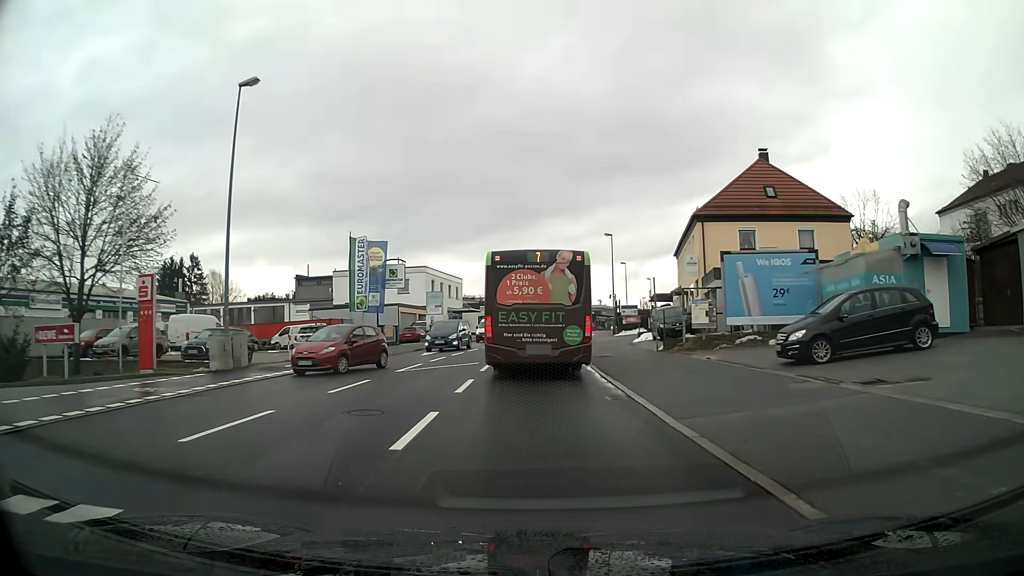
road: tertiary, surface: asphalt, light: Day
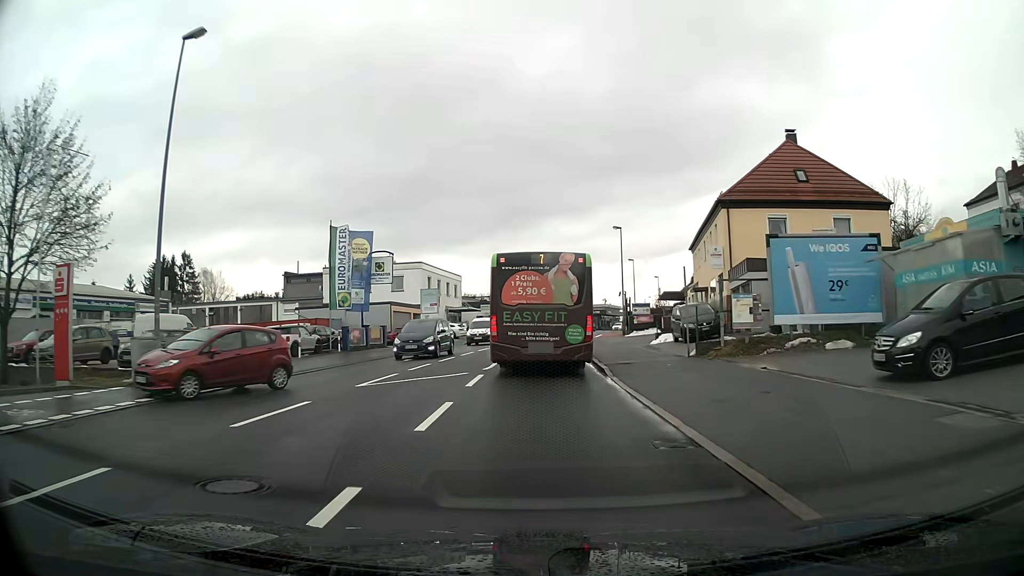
(0.0, +4.9) m; 0°
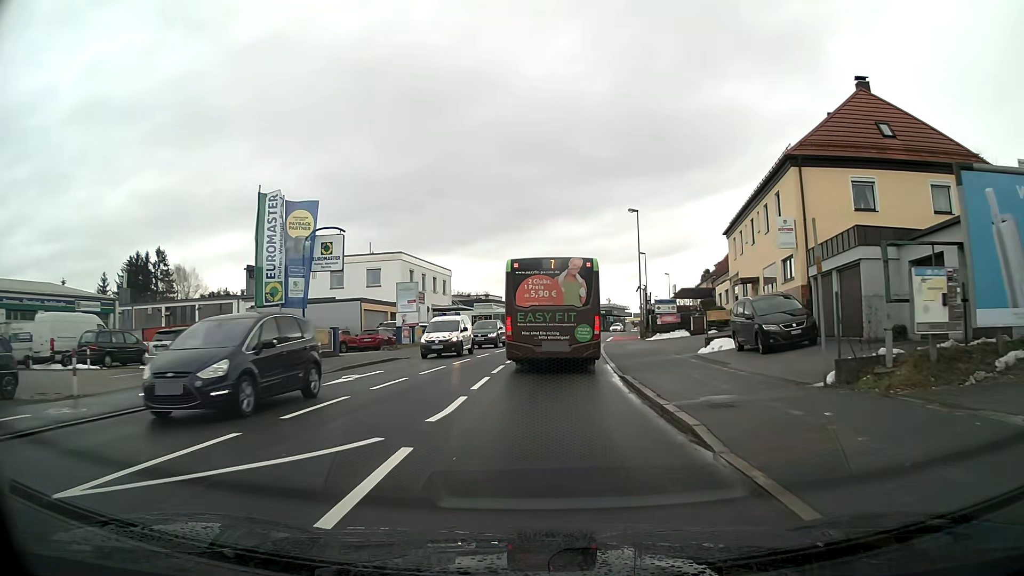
(0.0, +10.4) m; 0°
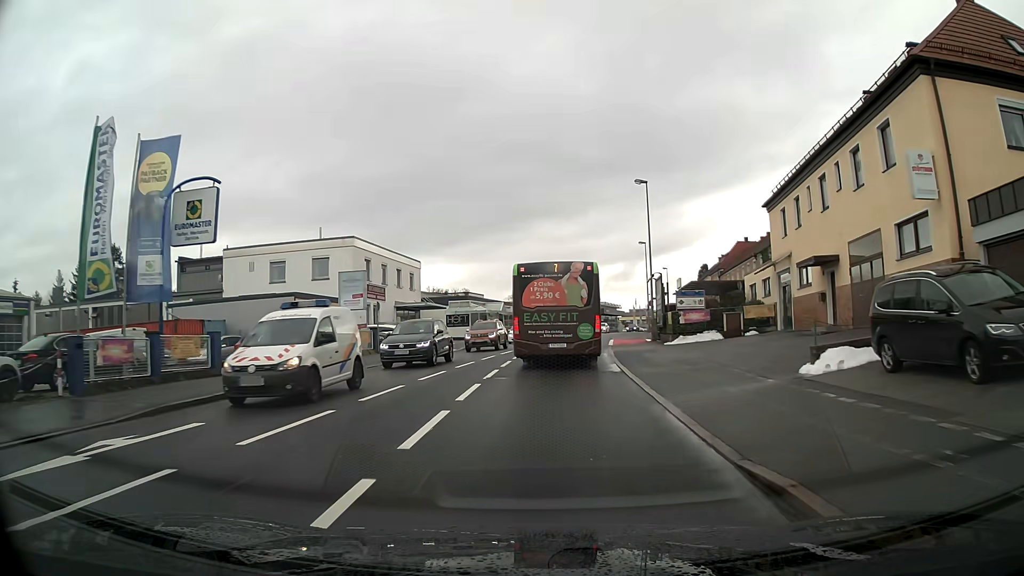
(+0.1, +11.1) m; +1°
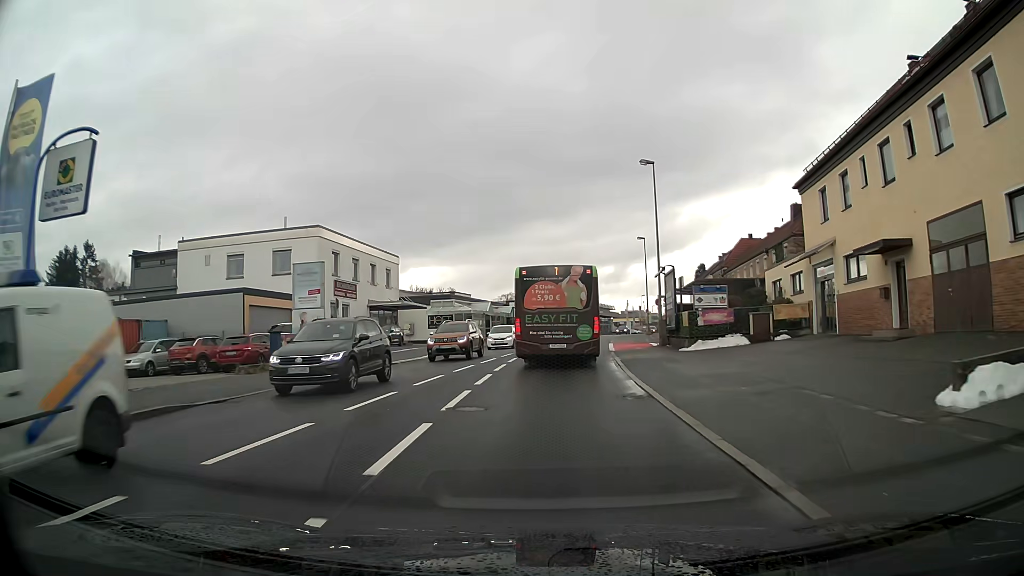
(0.0, +5.8) m; +1°
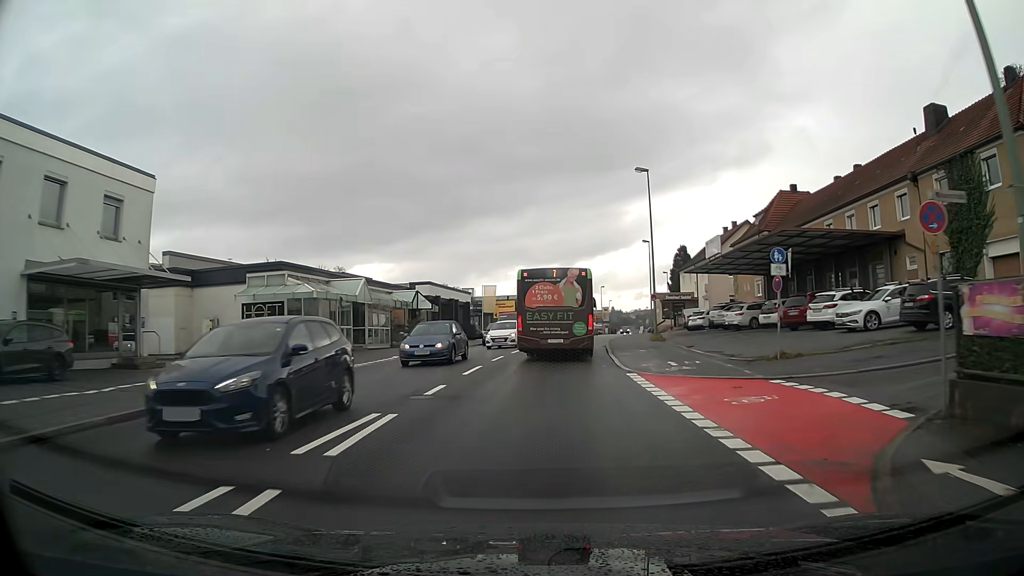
(+1.4, +31.4) m; +5°
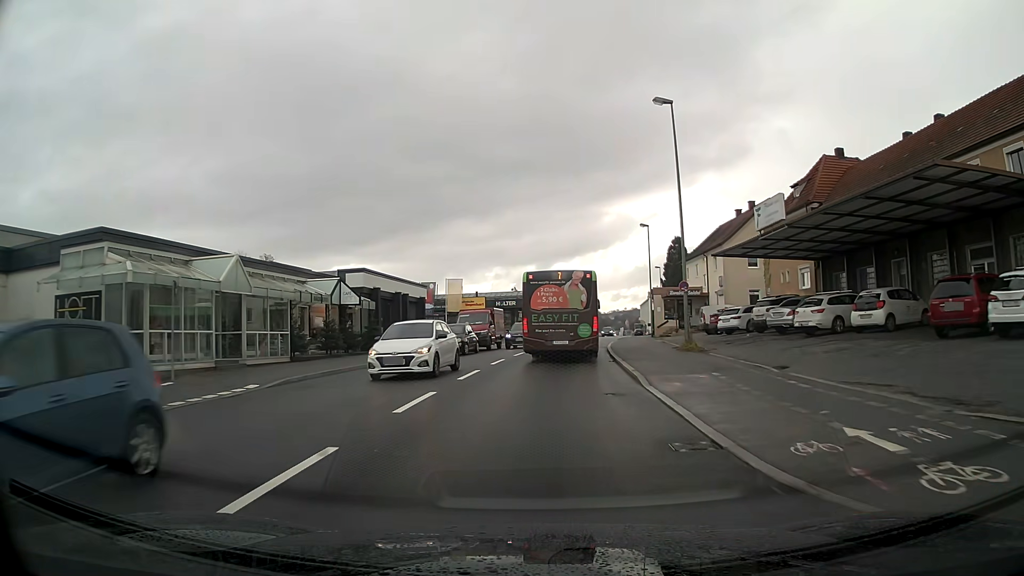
(+0.2, +13.3) m; +2°
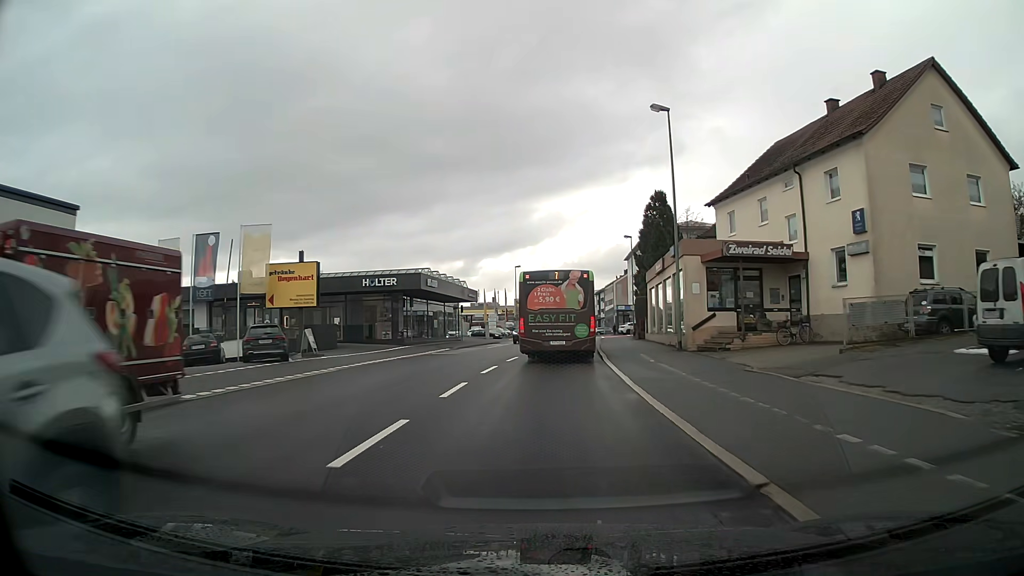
(+1.8, +33.8) m; +6°
(0, +10) (+1, +20) (+1, +30) (+2, +40) (+3, +50) (+4, +60) (+5, +70) (+5, +80) (+5, +90) (+5, +100) m
